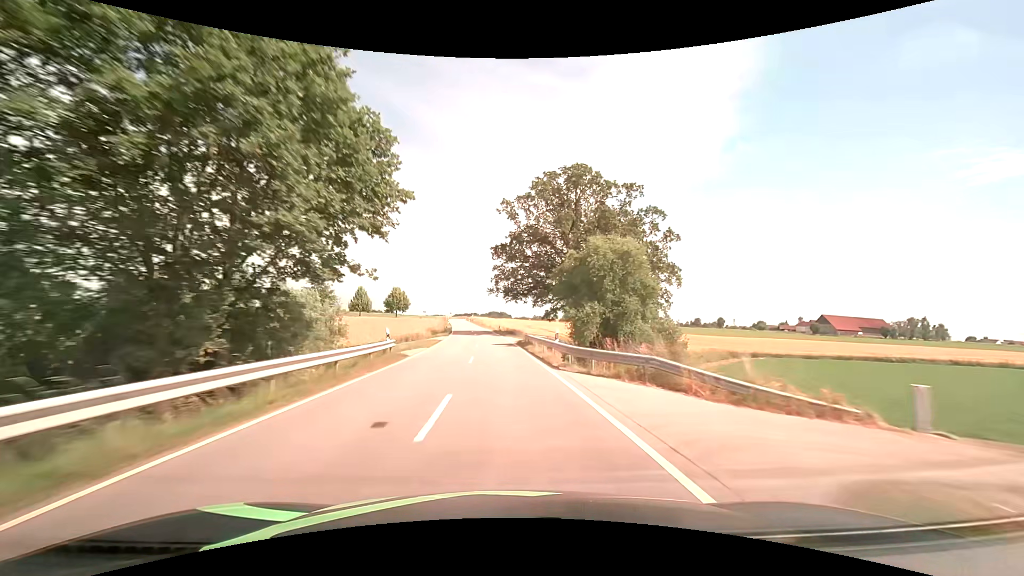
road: tertiary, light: Day
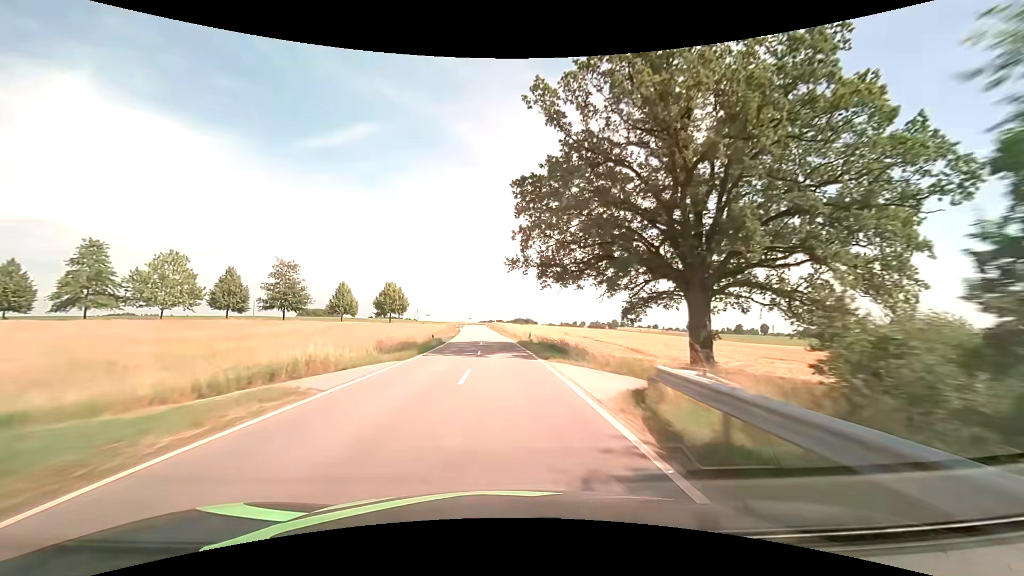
(-0.8, +30.9) m; -3°
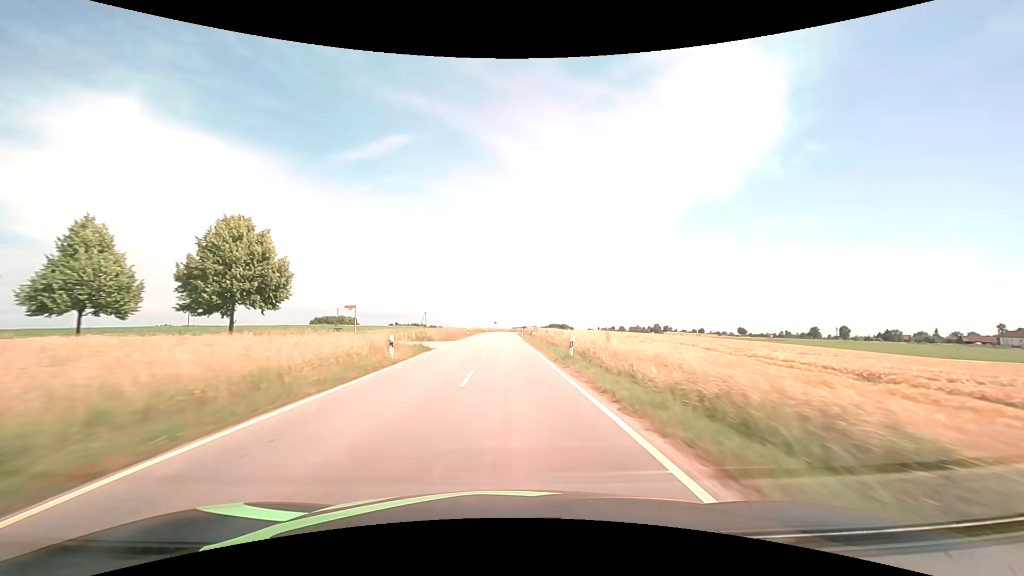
(-2.3, +61.5) m; -4°
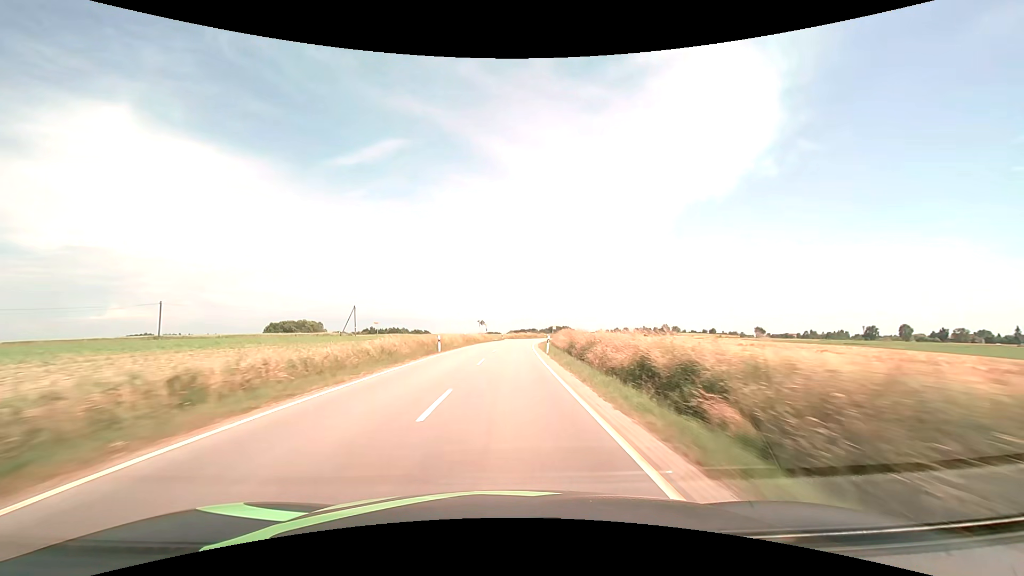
(-0.4, +76.9) m; 0°
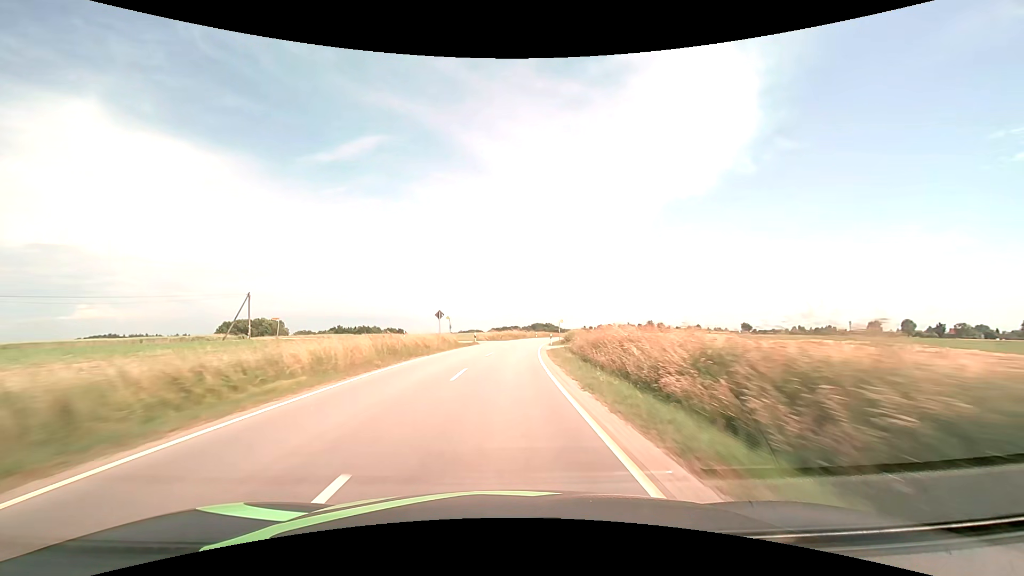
(+0.5, +30.9) m; +2°
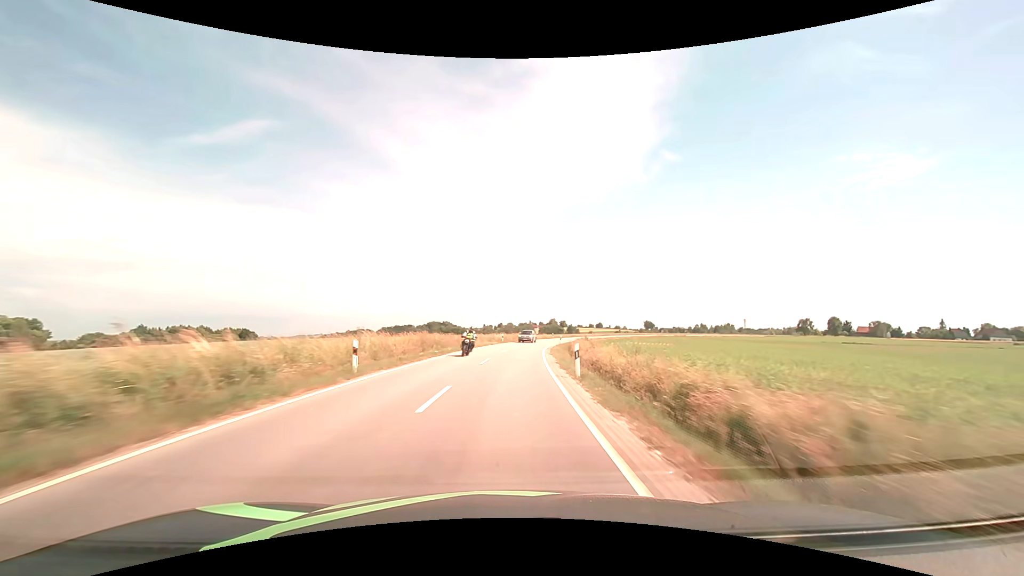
(+6.8, +77.0) m; +11°
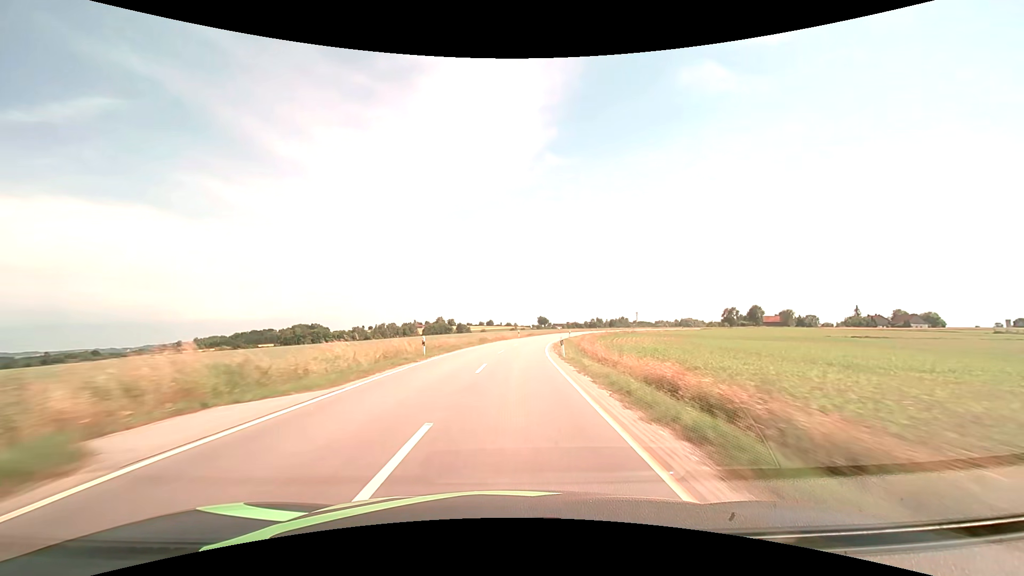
(+8.5, +77.0) m; +13°
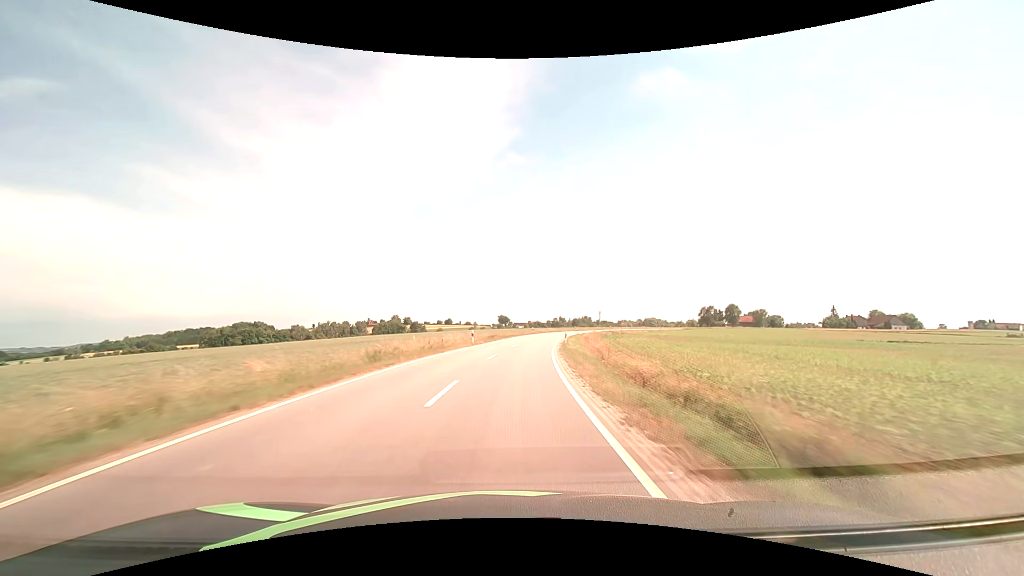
(+1.2, +31.0) m; +5°
(0, +10) (+1, +20) (+1, +30) (+2, +40) (+4, +50) (+5, +60) (+7, +70) (+9, +79) (+11, +89) (+14, +99) m
